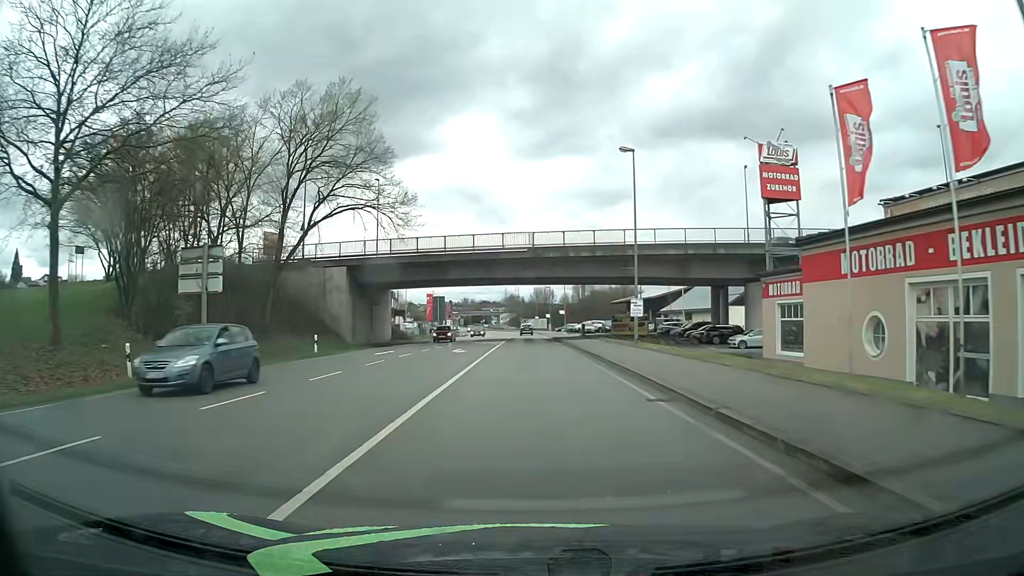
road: primary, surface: asphalt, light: Day
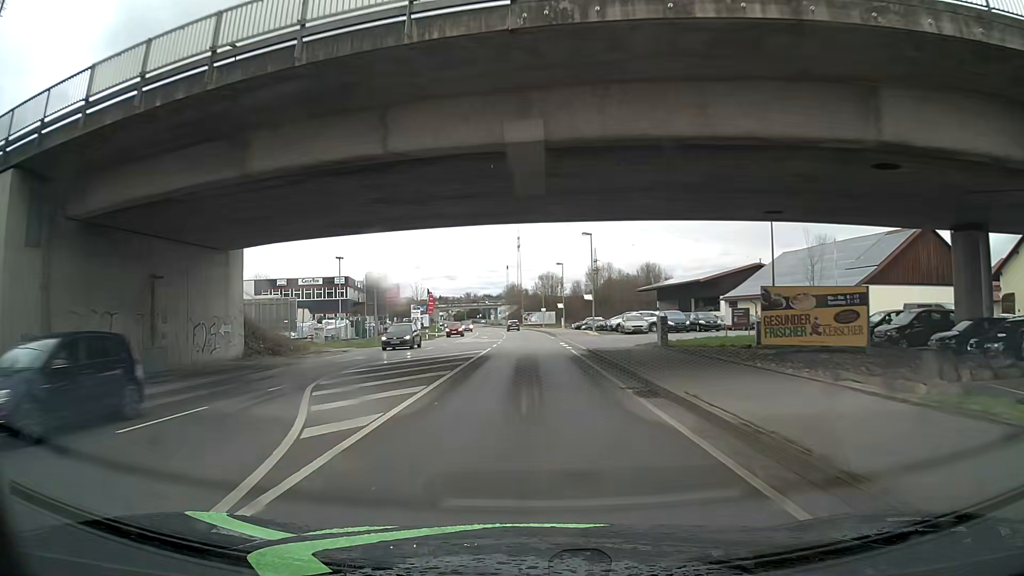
(0.0, +38.4) m; 0°
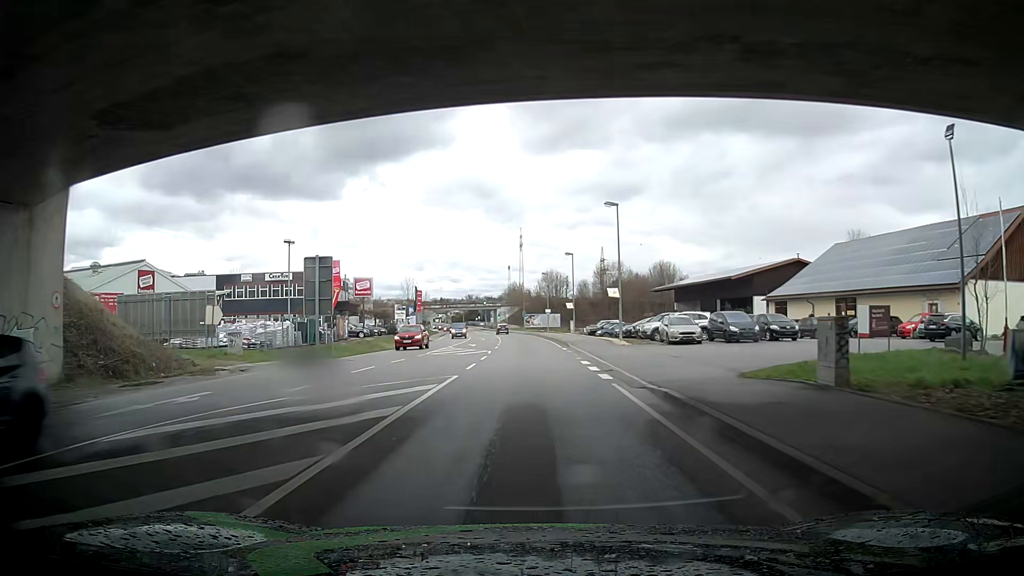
(-0.1, +15.3) m; 0°
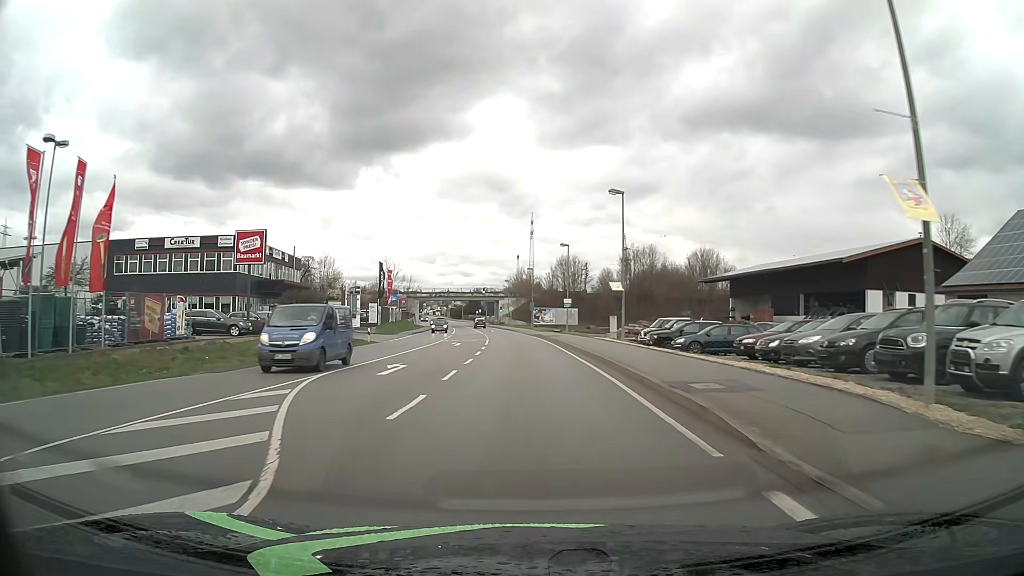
(-0.2, +30.6) m; -1°
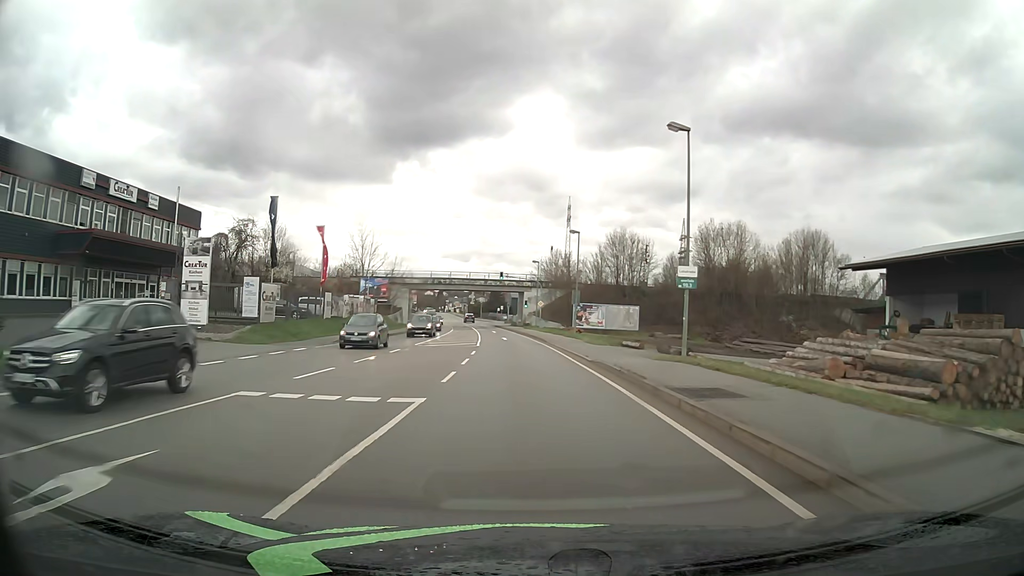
(-0.8, +38.3) m; -2°
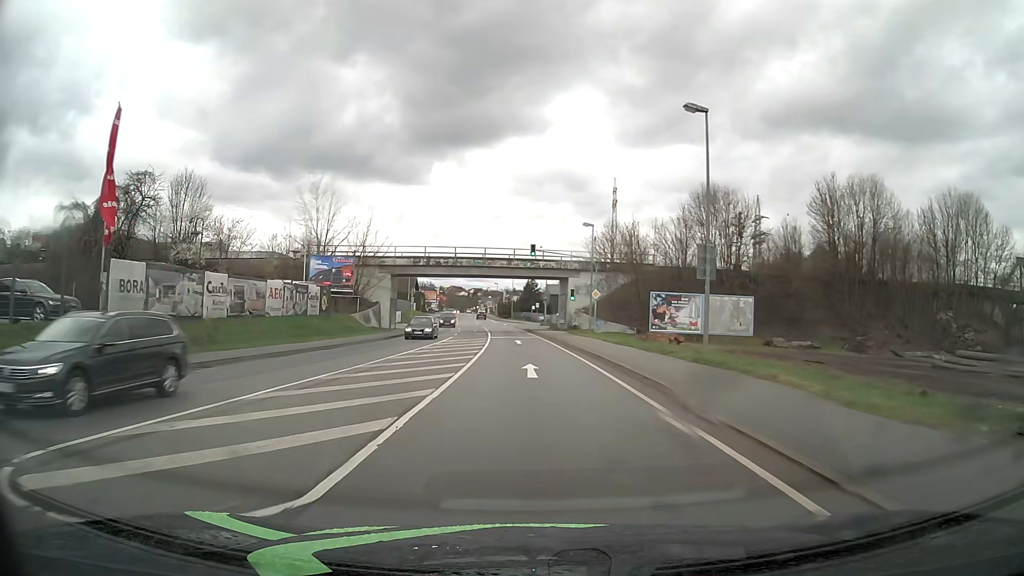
(-0.9, +30.7) m; -3°
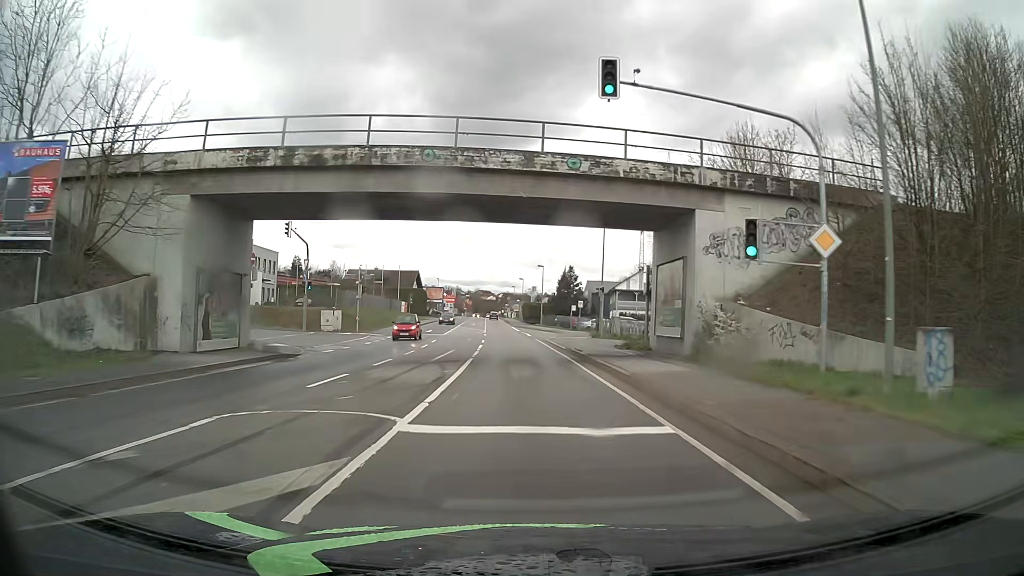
(-0.9, +38.1) m; -3°
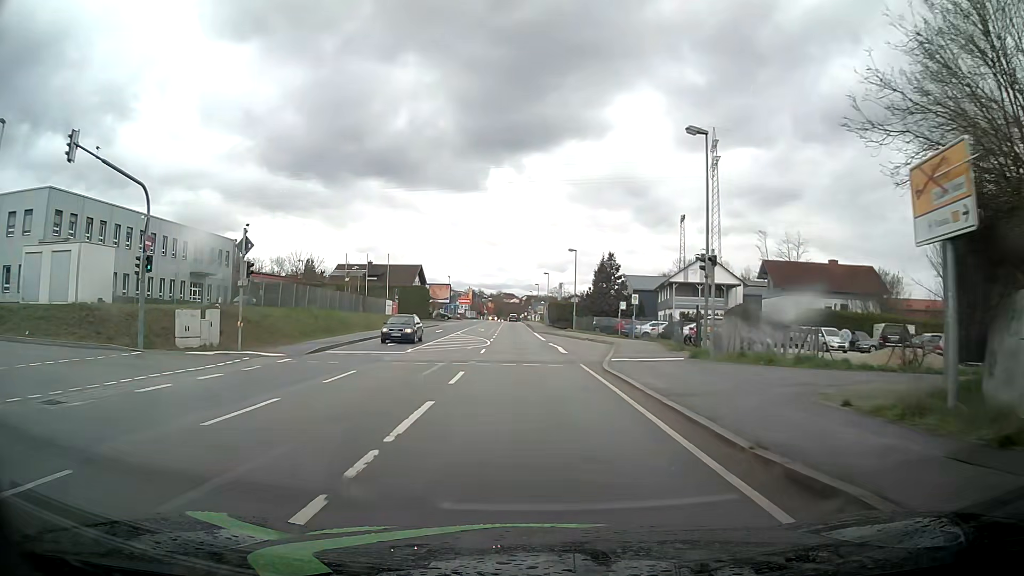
(-0.5, +22.7) m; -1°
(0, +10) (-1, +20) (-1, +30) (-2, +40) (-2, +50) (-3, +60) (-3, +70) (-4, +80) (-4, +90) (-4, +100) m
